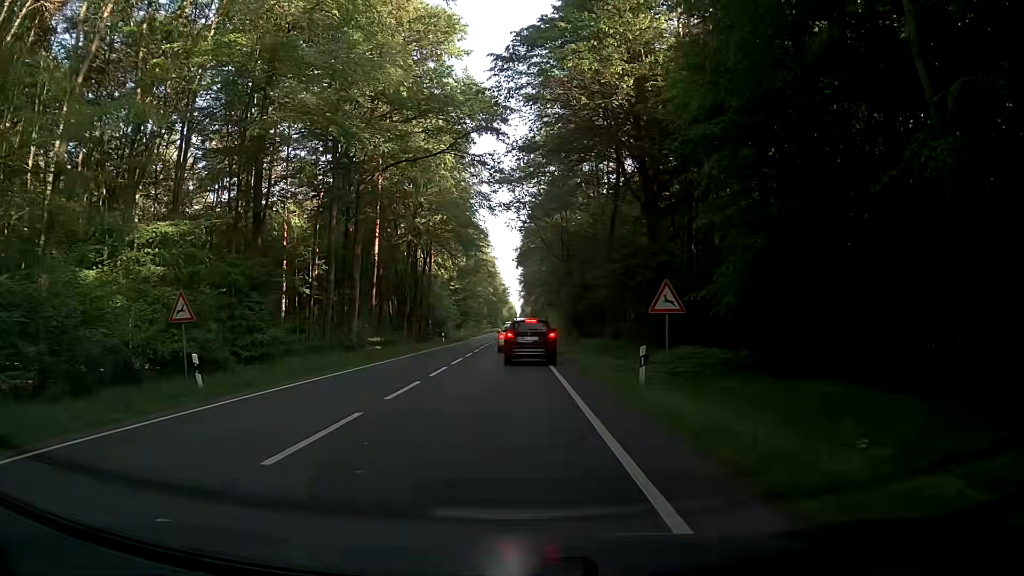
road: primary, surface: asphalt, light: Day
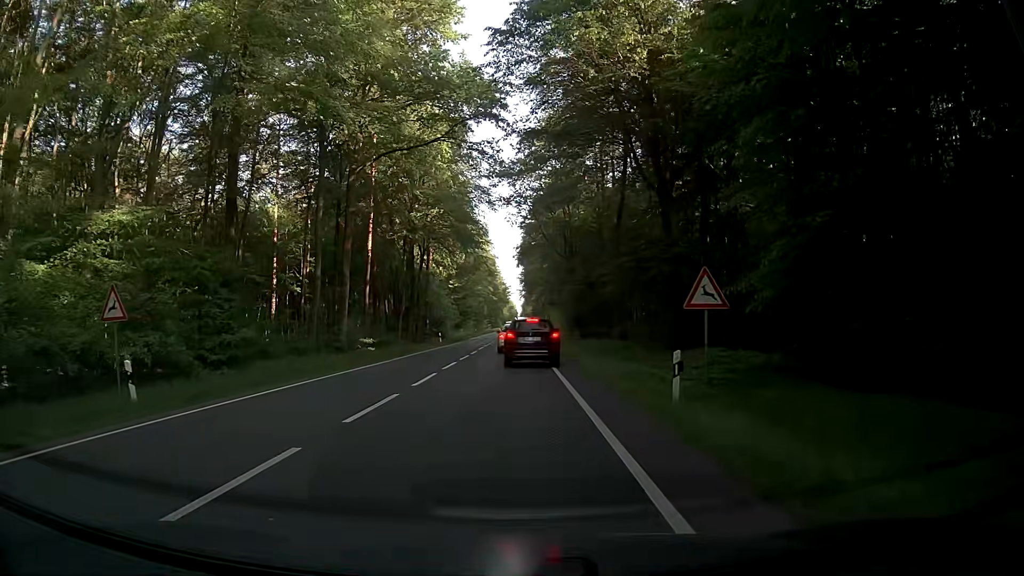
(0.0, +3.1) m; -1°
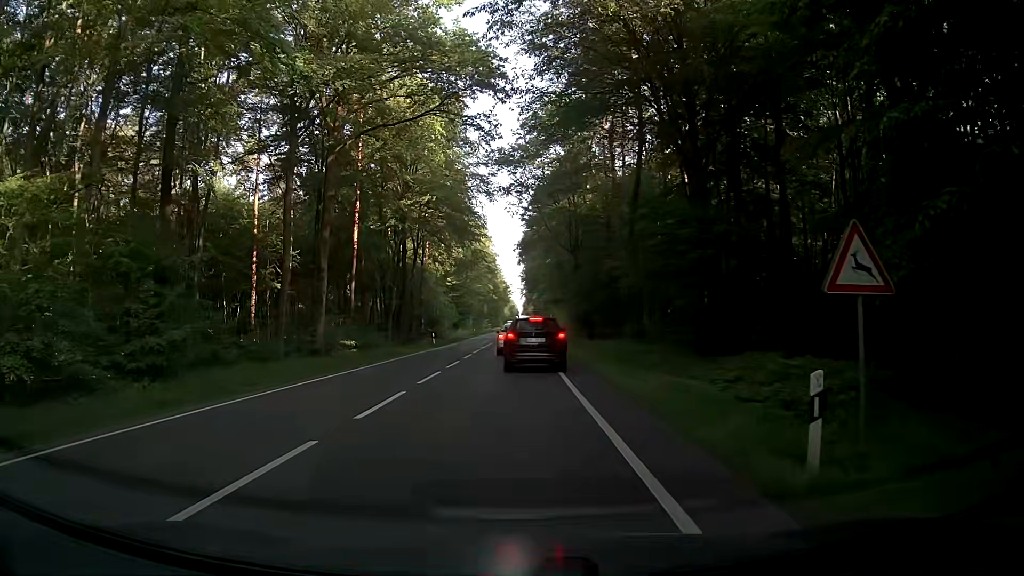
(+0.1, +5.6) m; +2°
